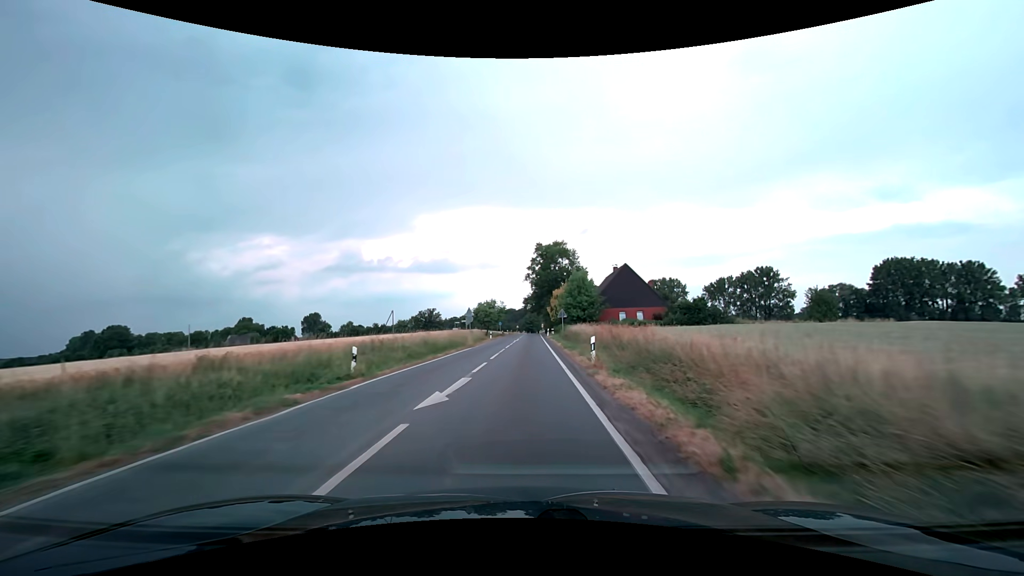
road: secondary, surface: asphalt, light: Day
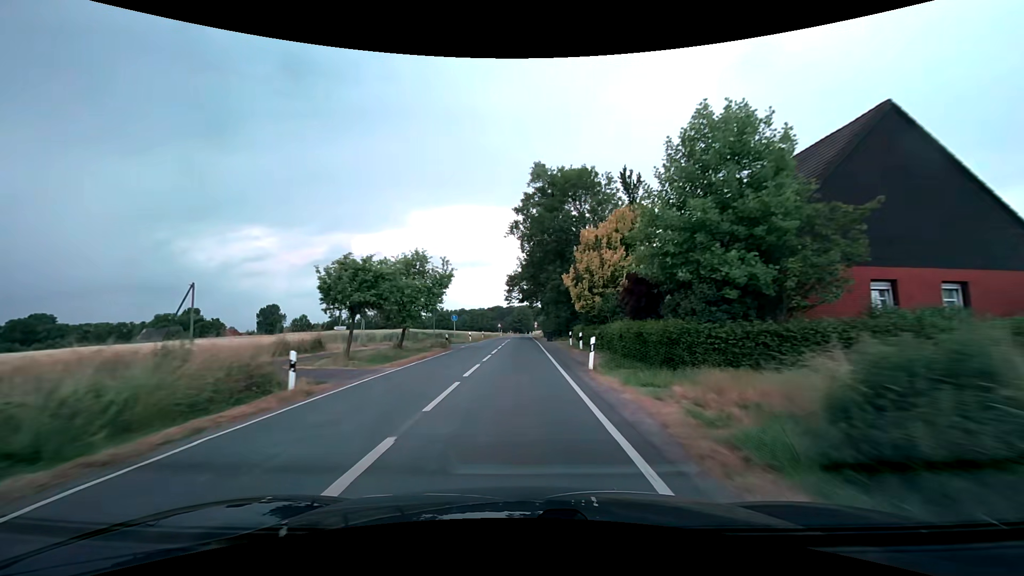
(+1.0, +52.7) m; +2°
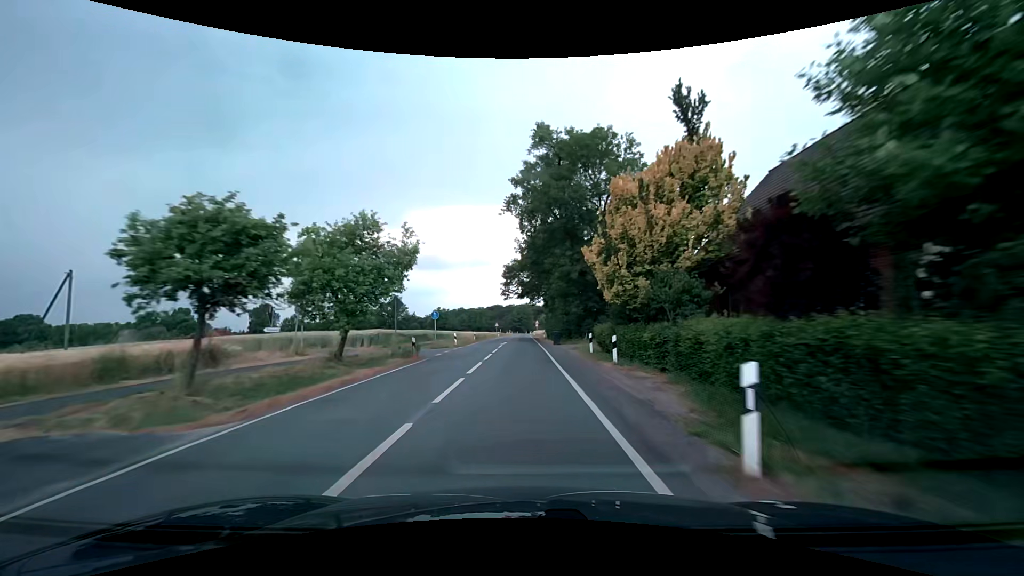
(0.0, +10.6) m; 0°
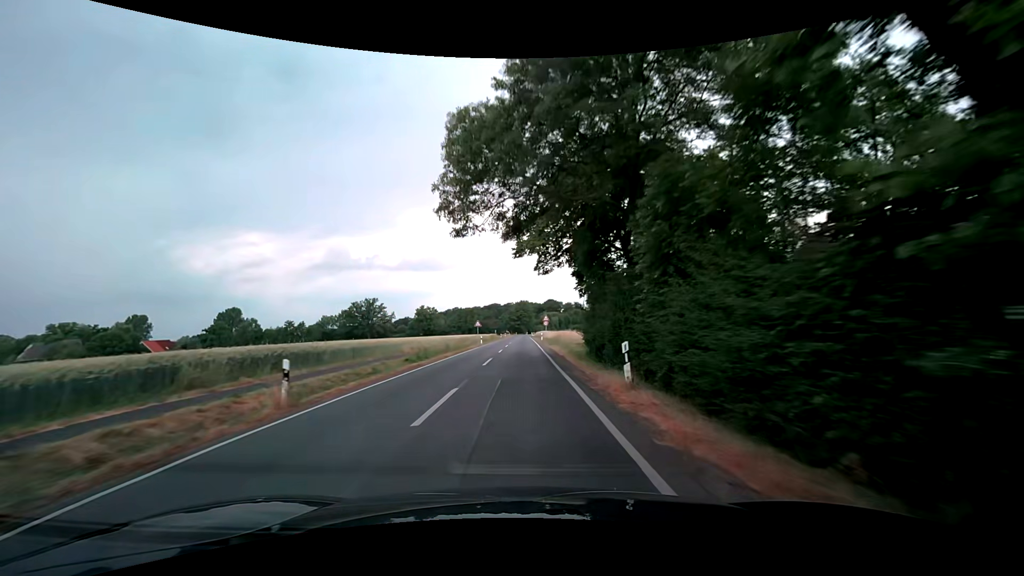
(0.0, +42.3) m; +1°
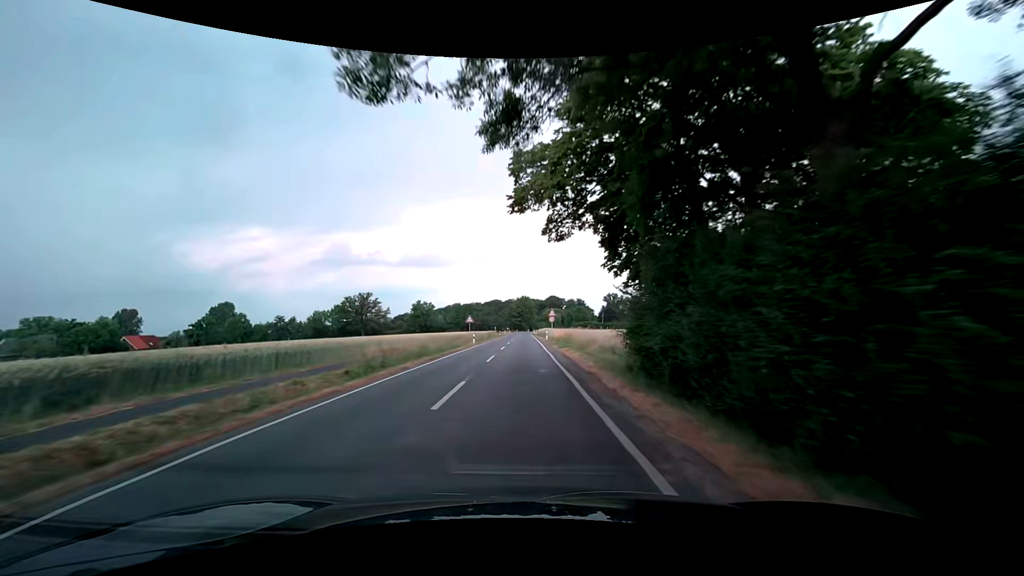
(-0.1, +10.6) m; -1°
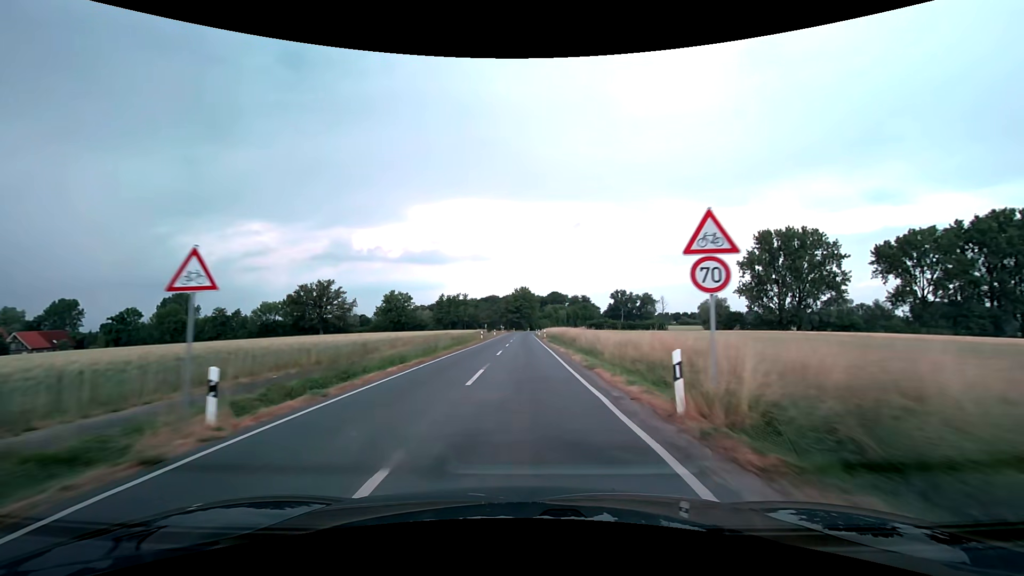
(-0.1, +42.5) m; 0°
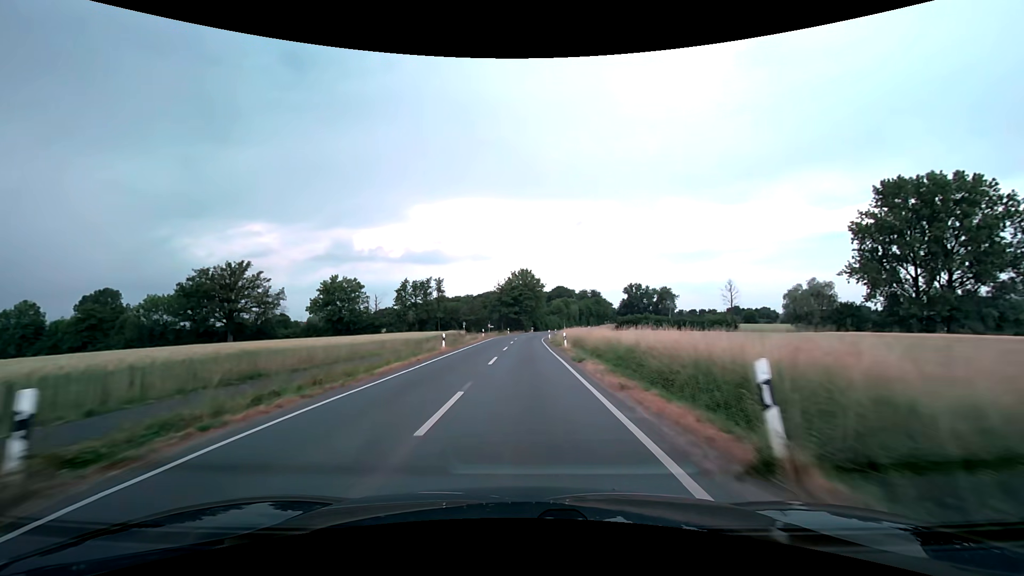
(+0.4, +53.2) m; 0°
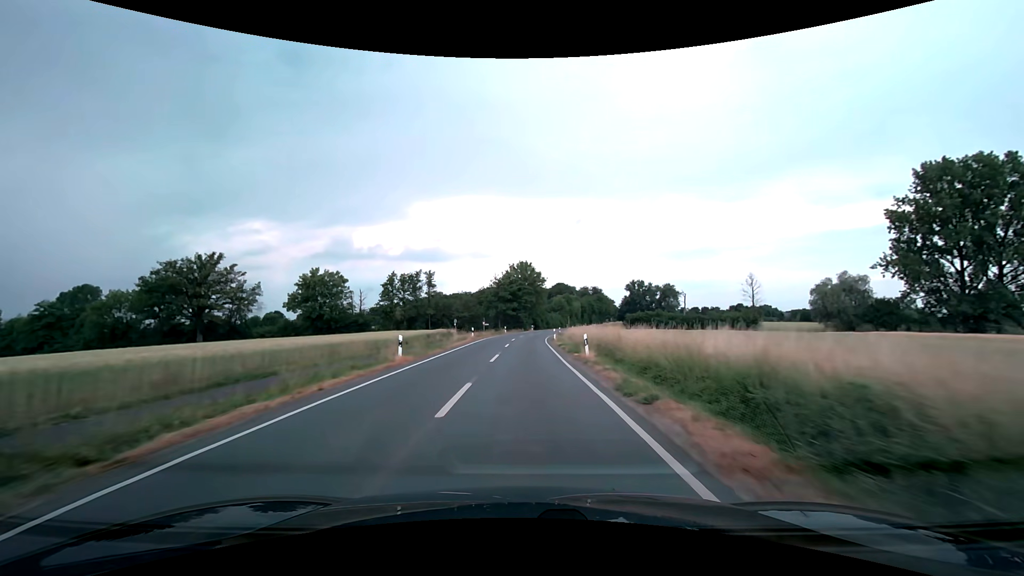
(0.0, +10.6) m; 0°
(0, +10) (0, +20) (0, +30) (0, +40) (+1, +50) (+1, +60) (+2, +70) (+4, +80) (+5, +90) (+7, +100) m
